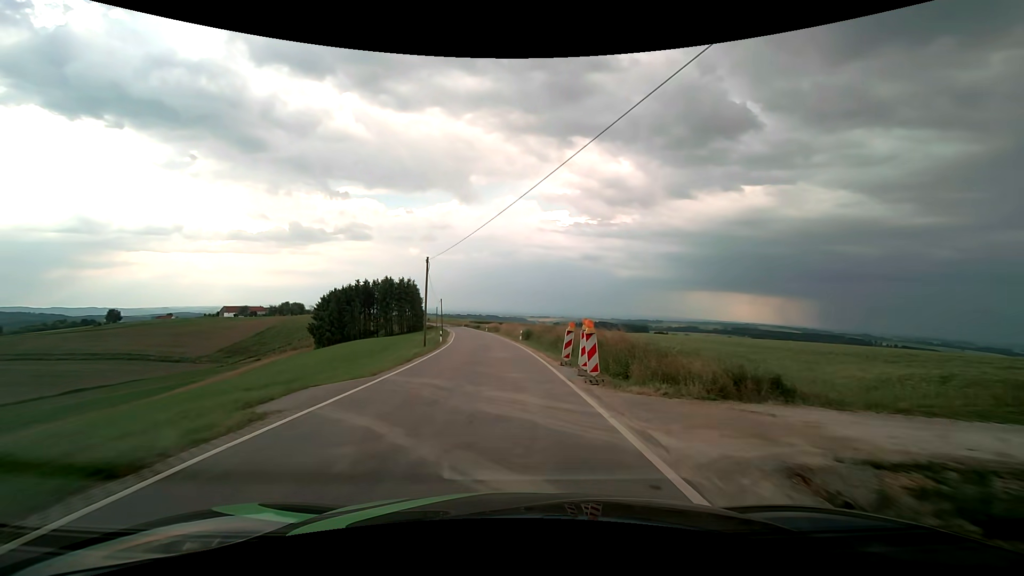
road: tertiary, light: Day
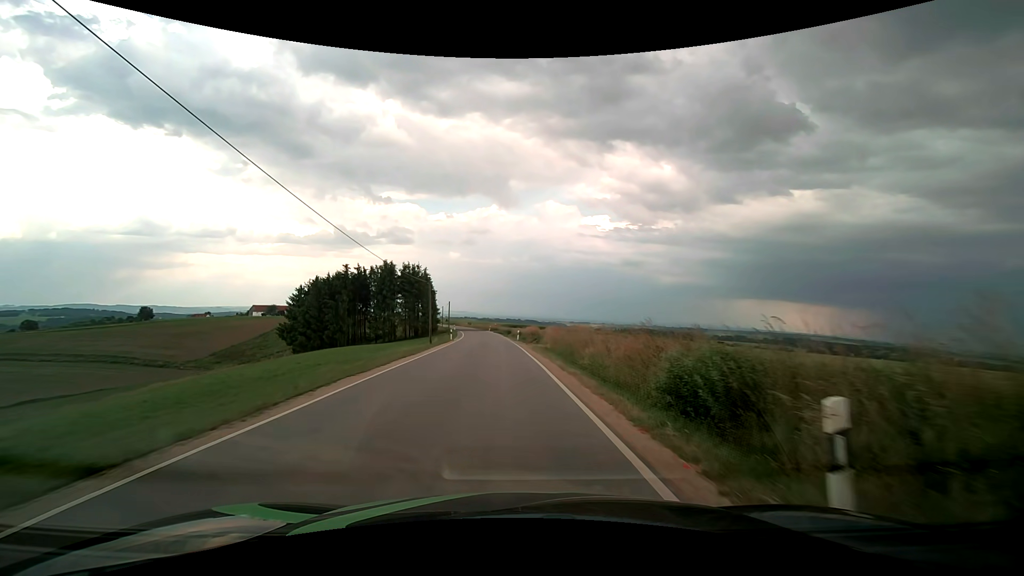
(-1.4, +37.7) m; -4°
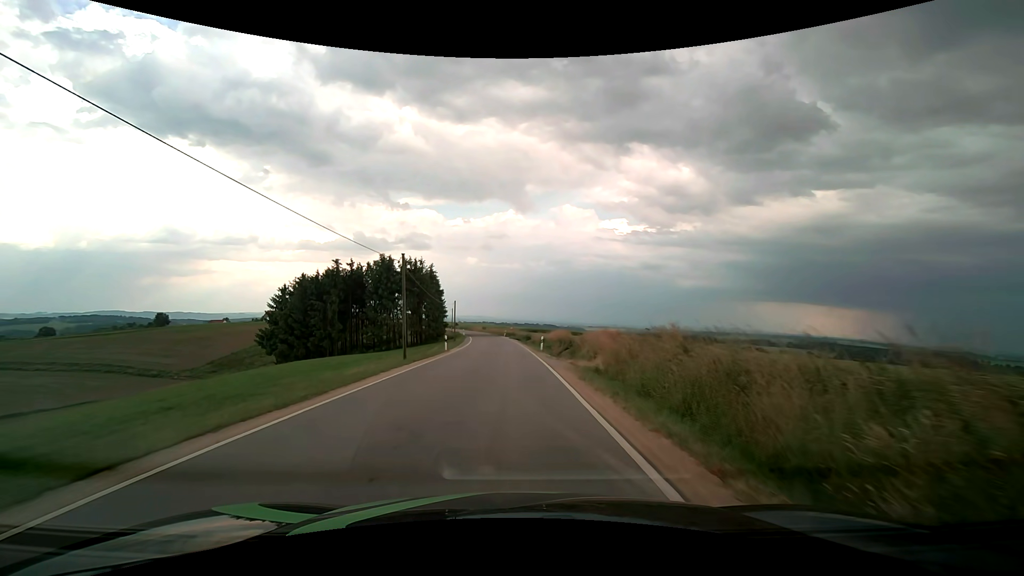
(-0.3, +14.9) m; -2°
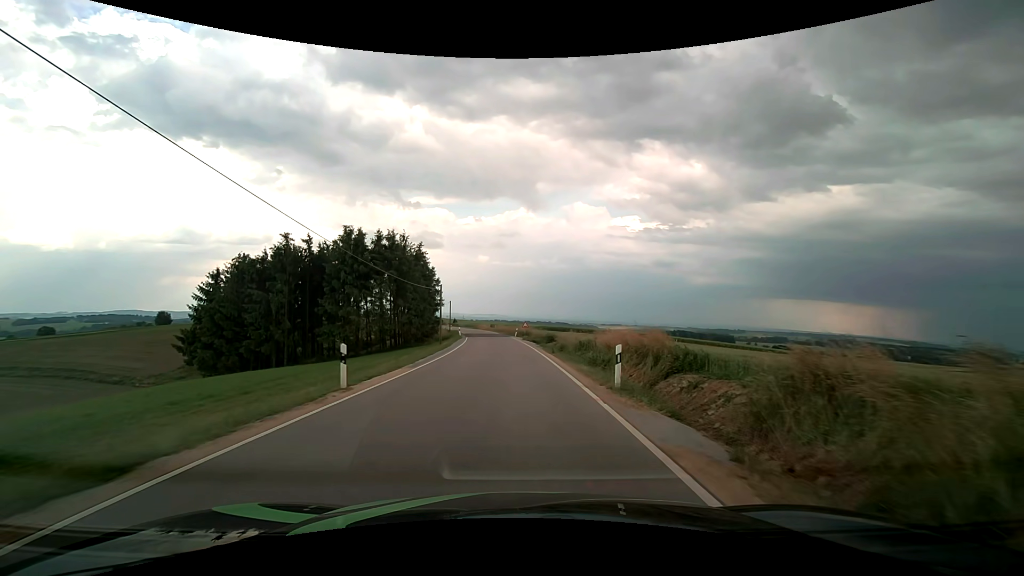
(-0.3, +22.3) m; -1°
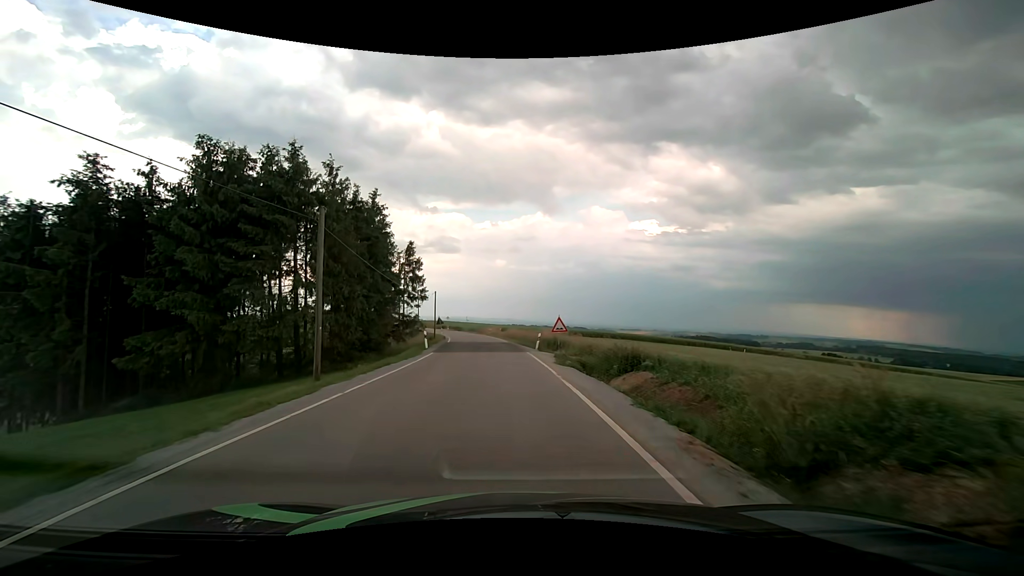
(-0.2, +29.9) m; -2°
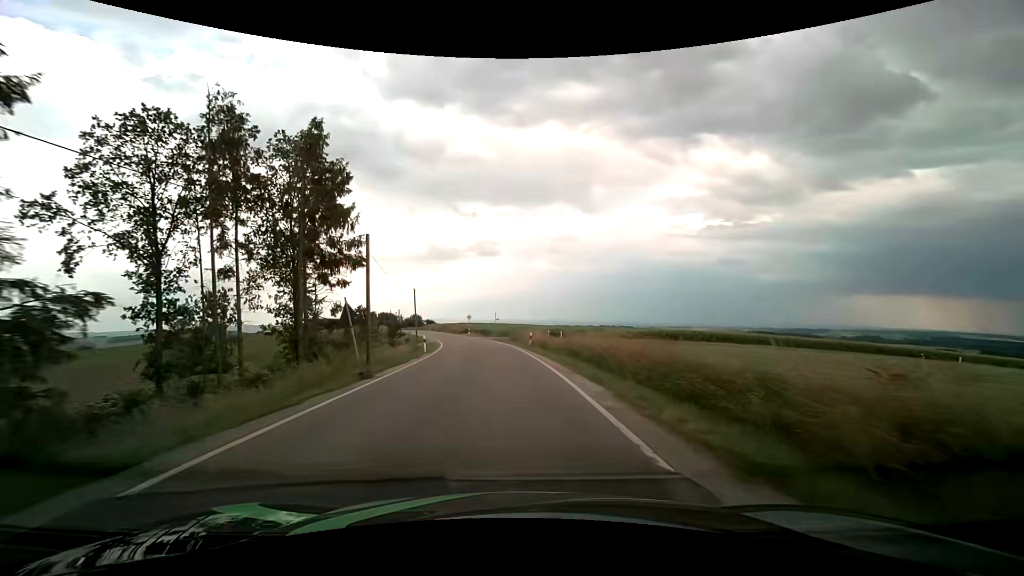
(-1.5, +37.1) m; -5°
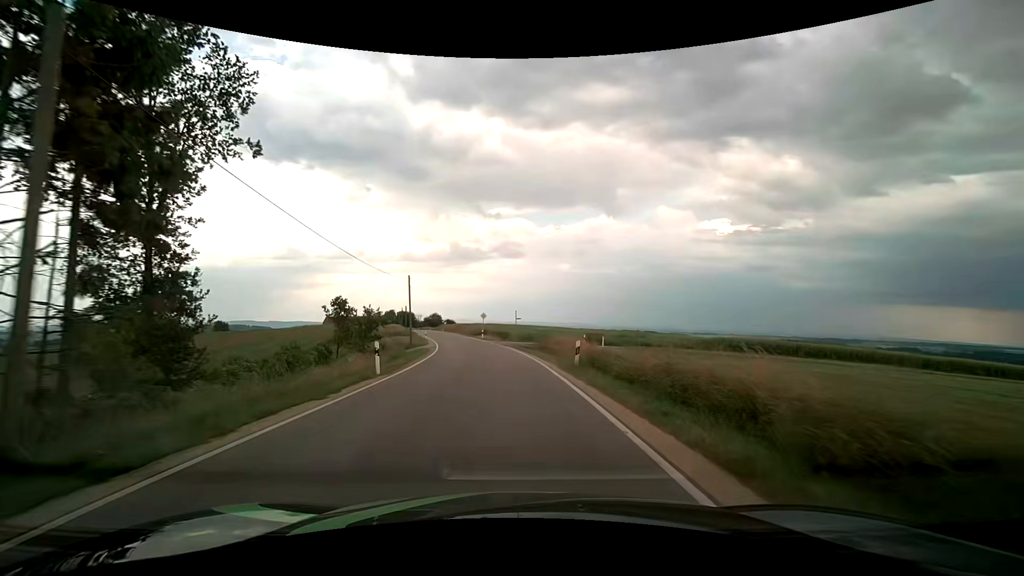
(-0.4, +14.7) m; -3°
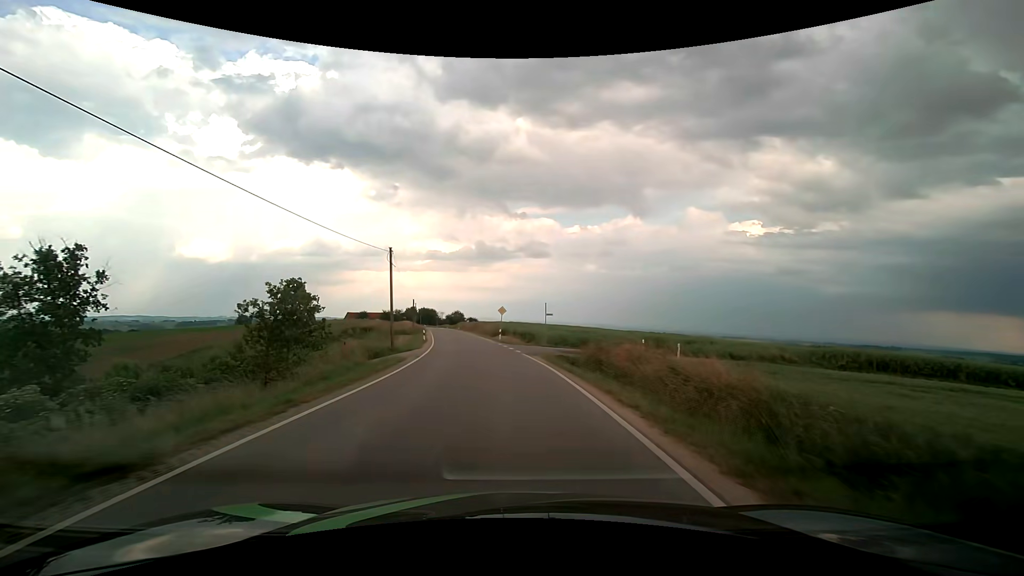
(-0.2, +14.6) m; -2°
(0, +10) (-1, +20) (-2, +30) (-3, +40) (-5, +50) (-6, +60) (-8, +69) (-10, +79) (-12, +89) (-13, +99) m
